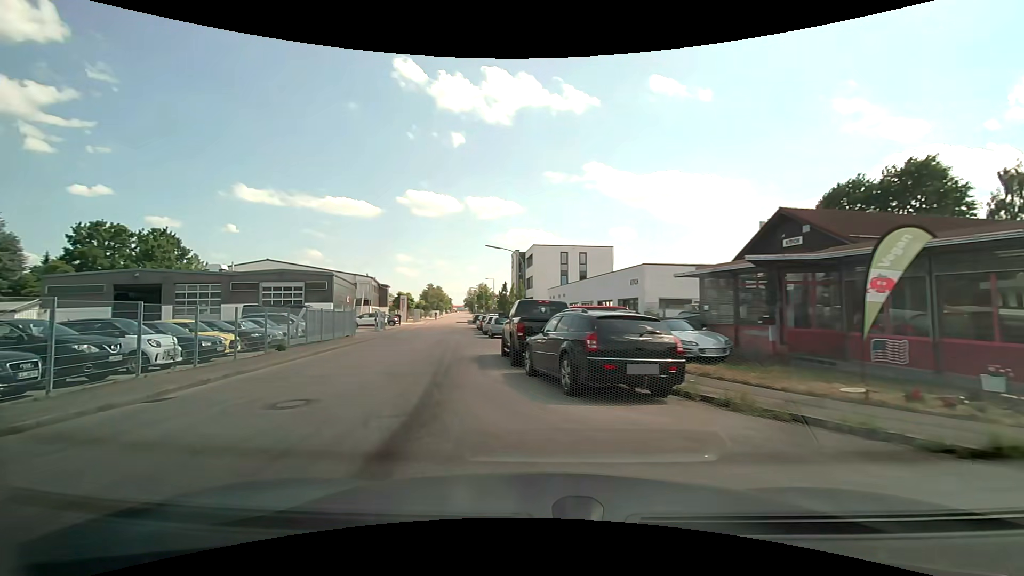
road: unclassified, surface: asphalt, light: Day
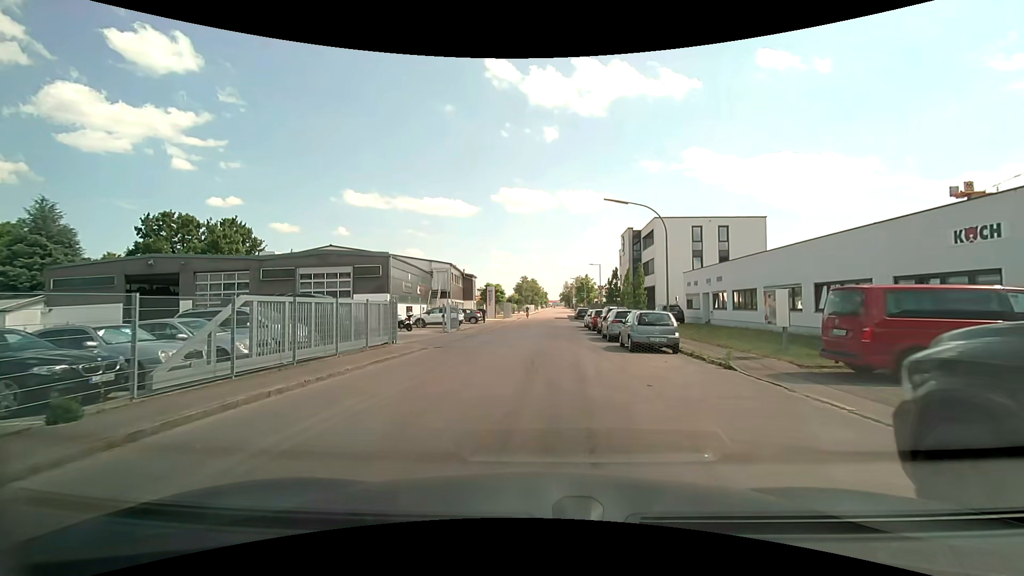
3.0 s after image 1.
(-3.0, +14.8) m; -13°
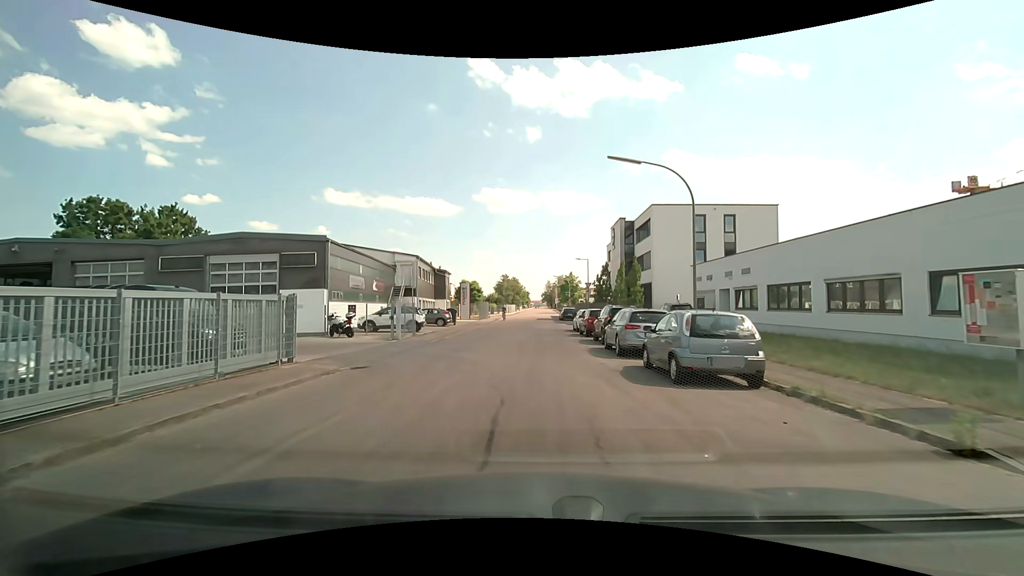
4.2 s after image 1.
(+0.1, +7.6) m; +2°
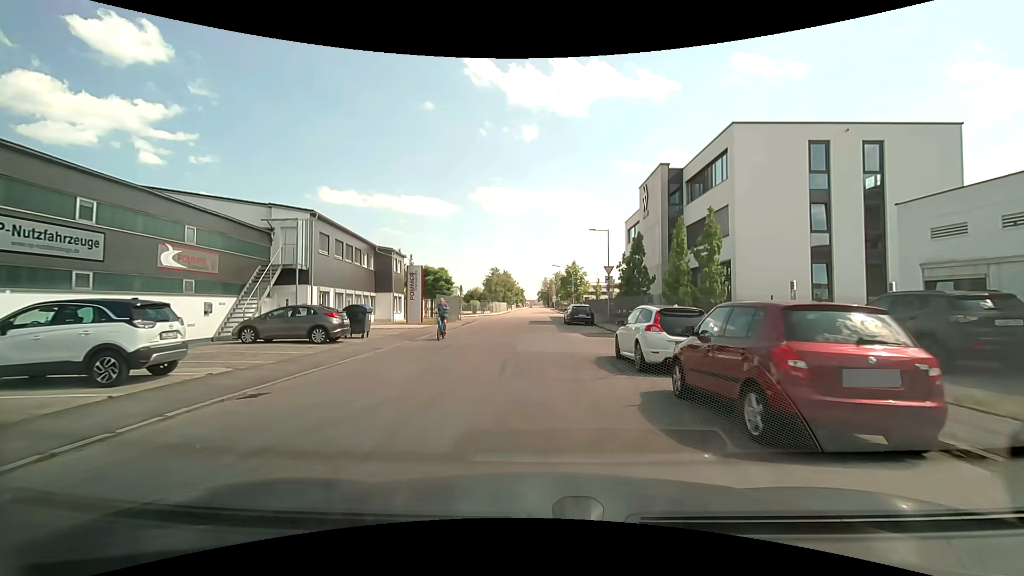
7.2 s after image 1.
(+0.1, +21.4) m; 0°
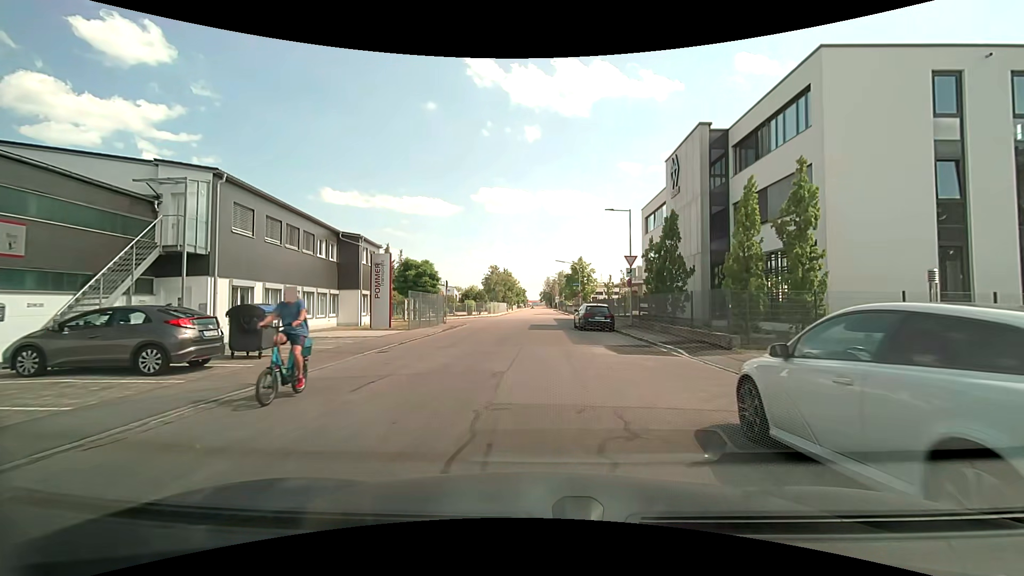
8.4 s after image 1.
(0.0, +8.2) m; 0°
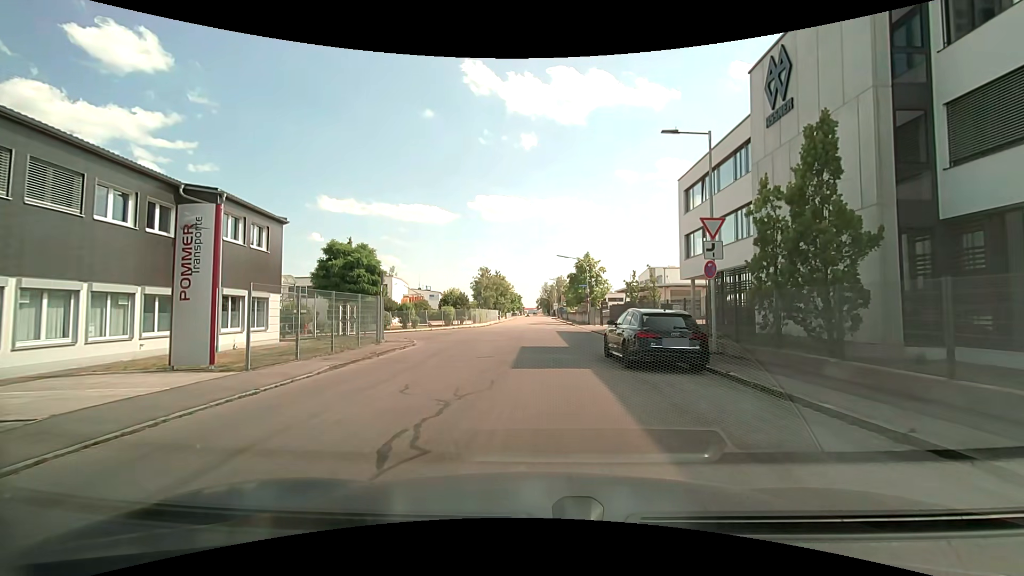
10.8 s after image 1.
(+0.1, +14.8) m; 0°
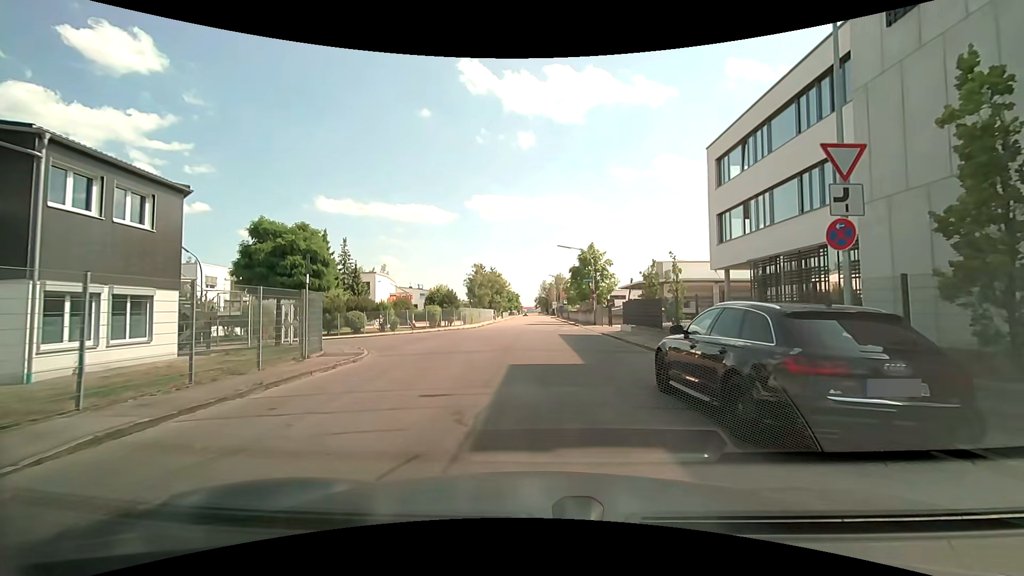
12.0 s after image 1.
(+0.1, +7.0) m; +1°
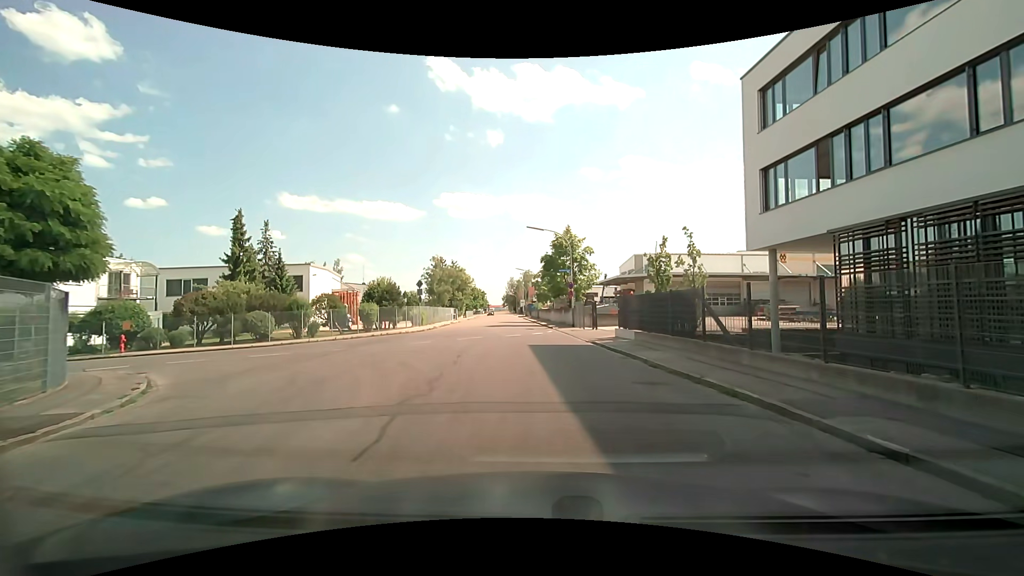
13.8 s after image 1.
(+0.1, +9.8) m; +3°
(0, +10) (0, +20) (-1, +30) (-1, +40) (-2, +50) (-3, +60) (-3, +70) (-4, +80) (-4, +90) (-5, +100) m
